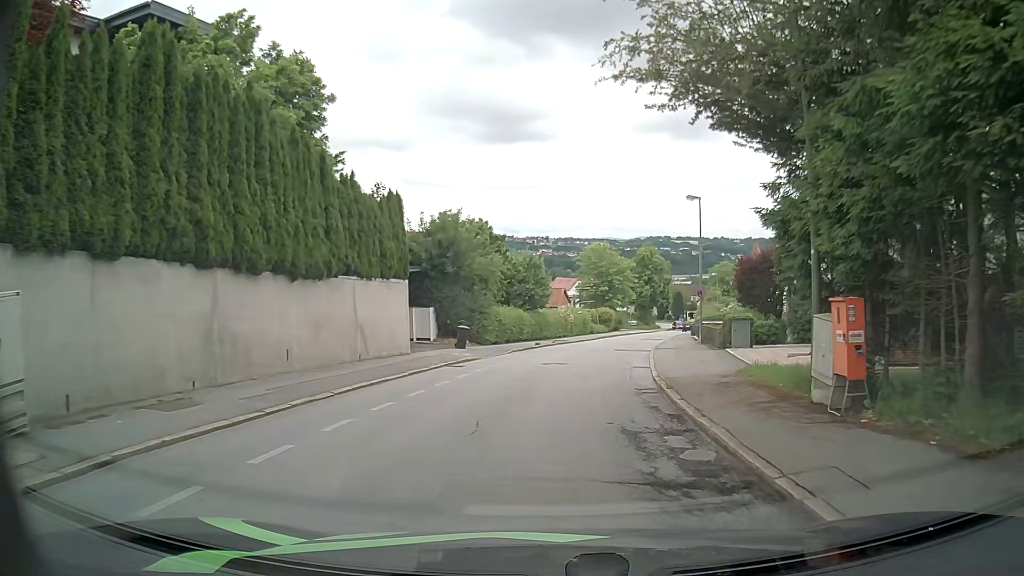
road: residential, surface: asphalt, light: Day
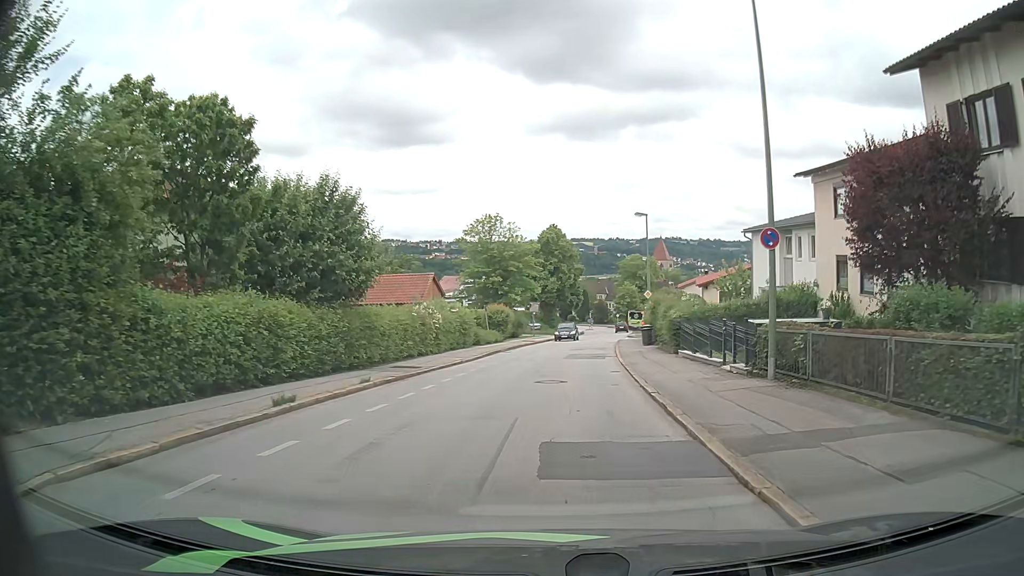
(+1.5, +24.6) m; +7°
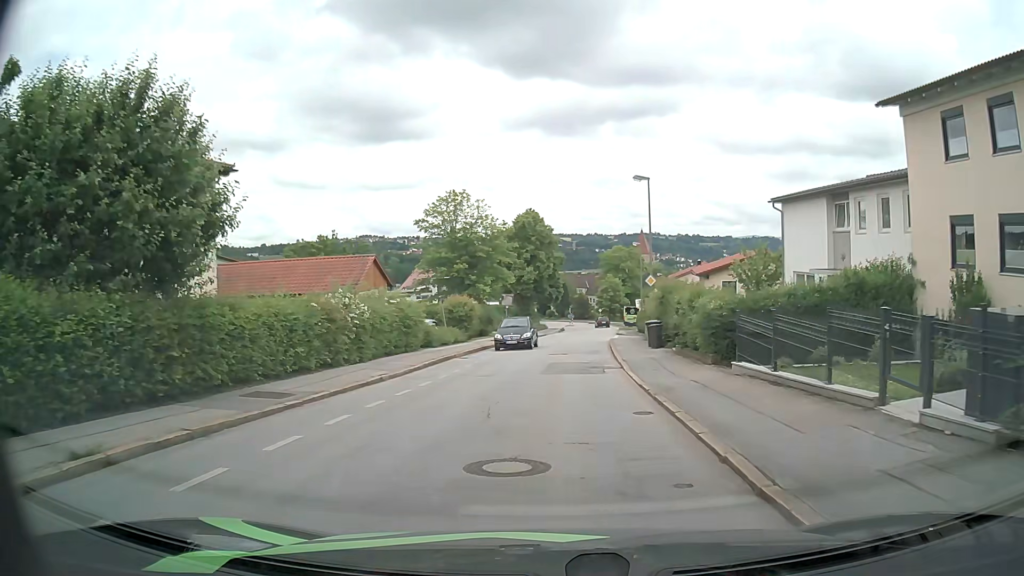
(+0.3, +9.7) m; +3°
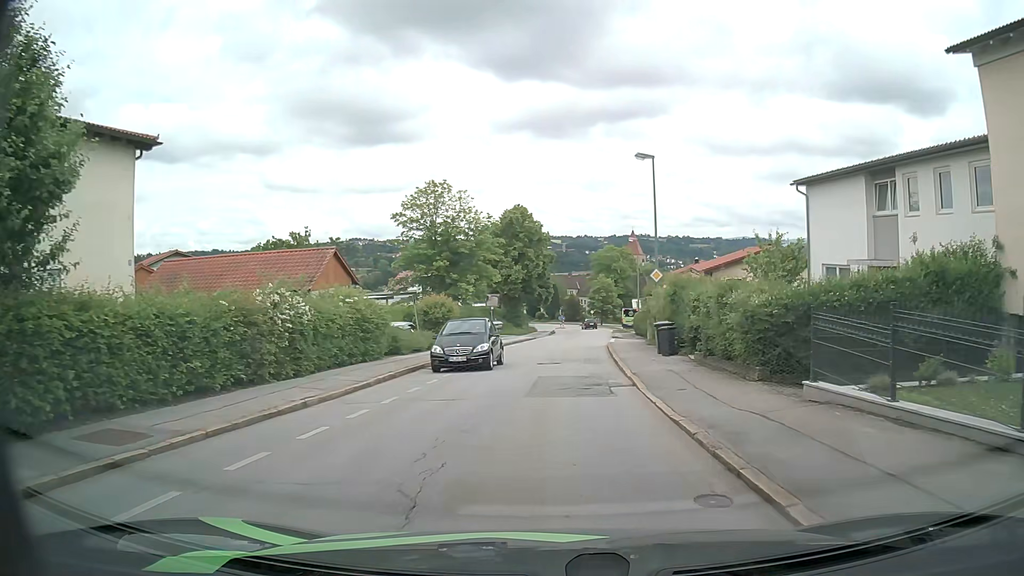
(0.0, +4.8) m; +1°
(0, +10) (0, +20) (0, +30) (+1, +40) (+2, +50) (+3, +60) (+3, +70) (+4, +80) (+5, +90) (+4, +100) m
